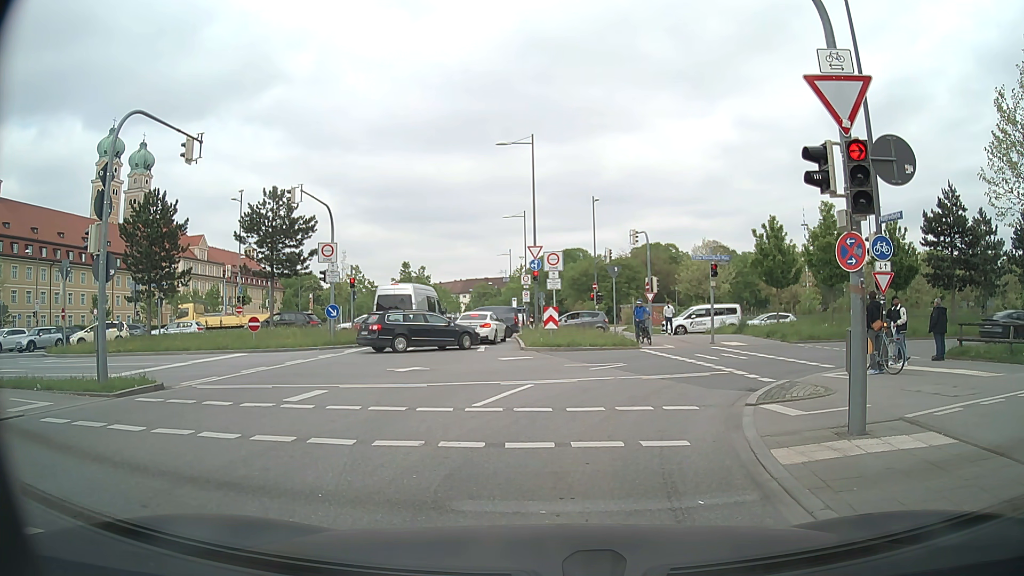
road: secondary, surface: asphalt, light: Day
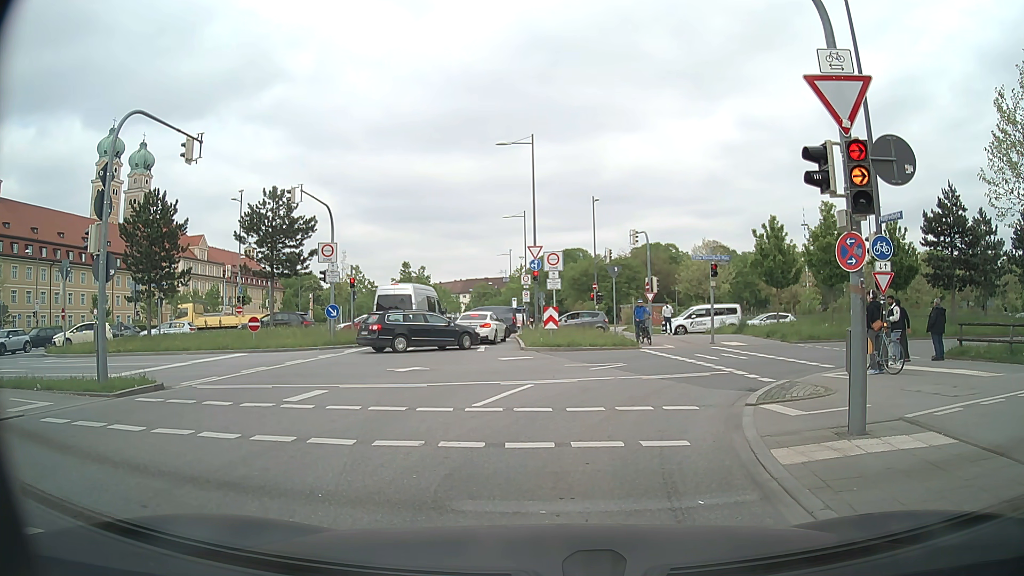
(0.0, 0.0) m; 0°
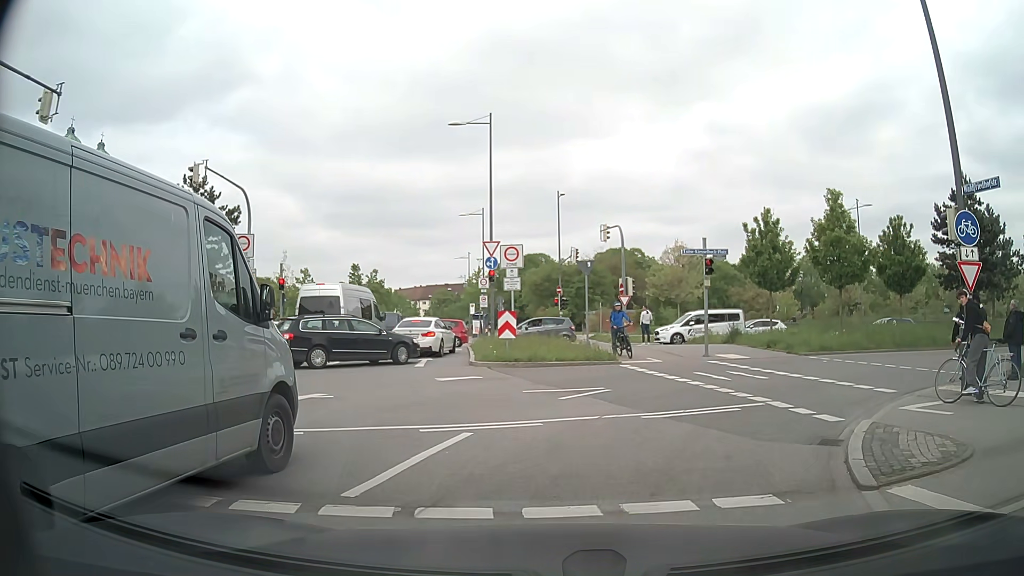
(-0.1, +5.3) m; +1°
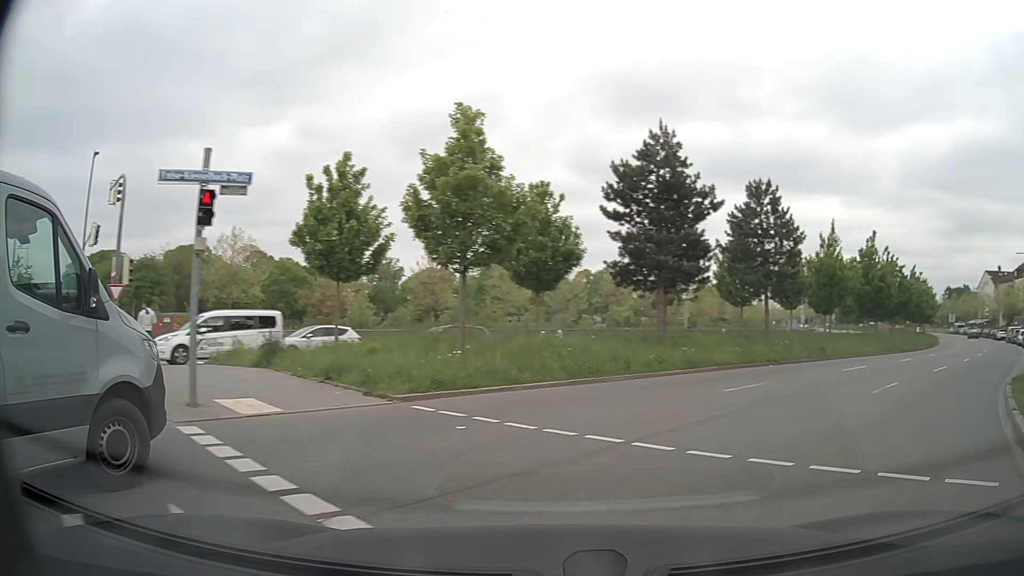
(+2.9, +11.8) m; +36°
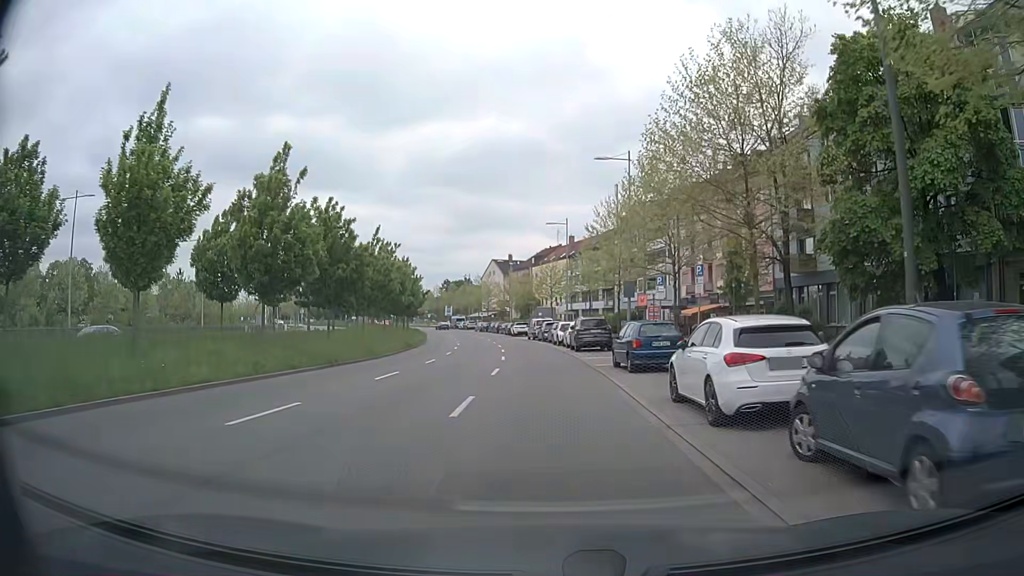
(+12.2, +18.5) m; +43°
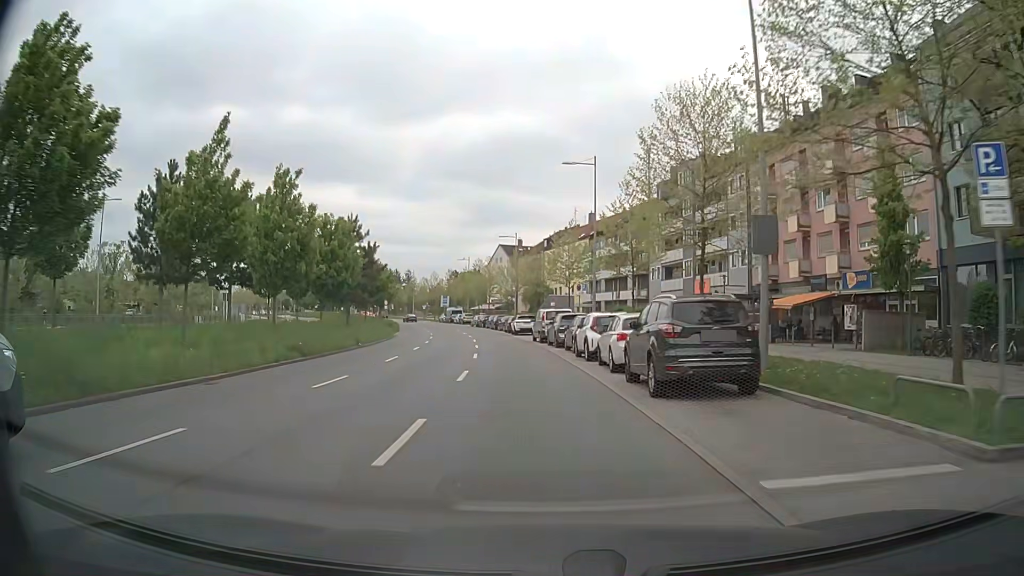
(-0.1, +22.3) m; -1°
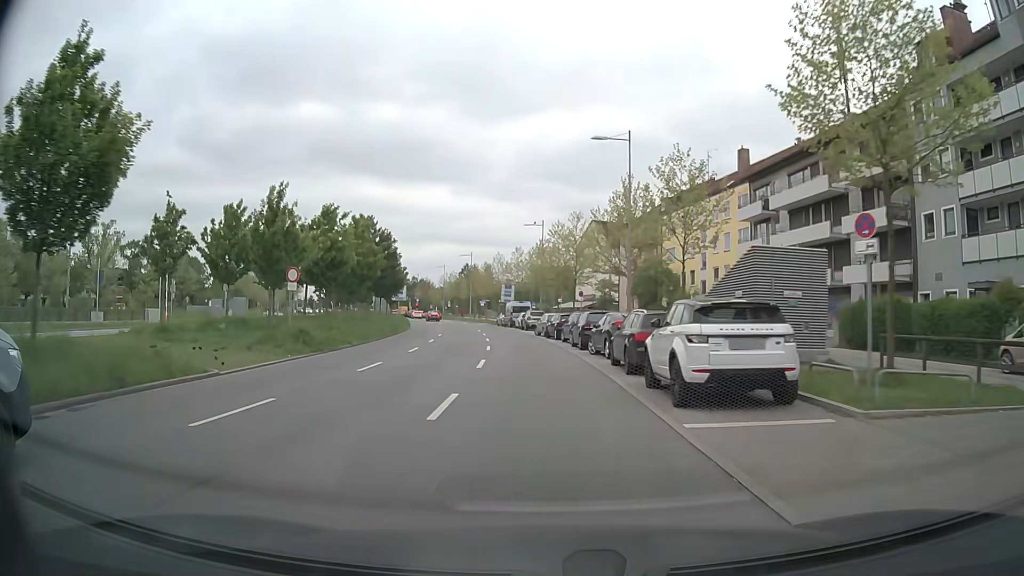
(-2.8, +42.5) m; -7°
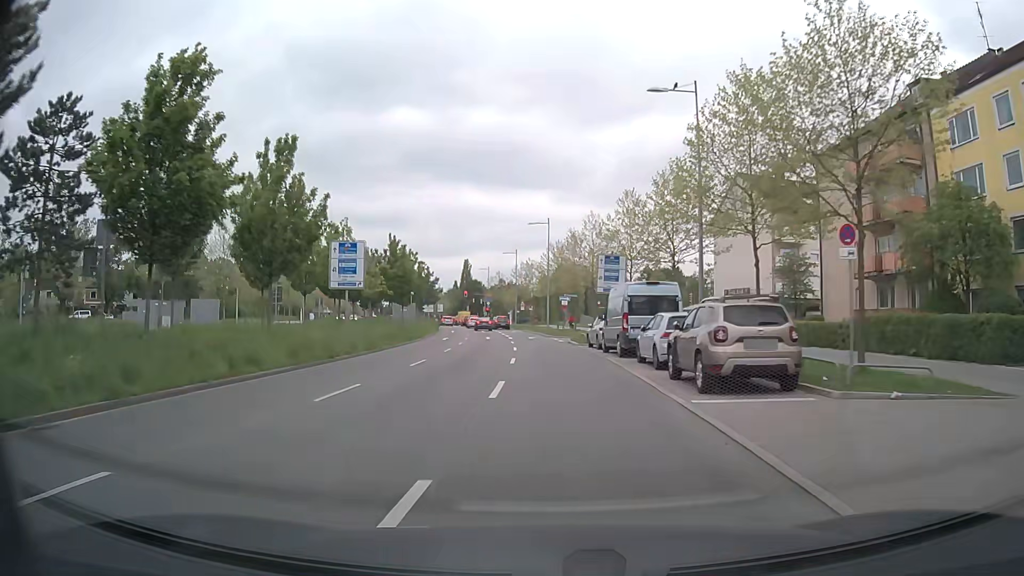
(-2.5, +42.2) m; -8°
(0, +10) (-1, +20) (-2, +30) (-3, +40) (-4, +50) (-5, +60) (-7, +70) (-8, +79) (-10, +89) (-12, +99) m
